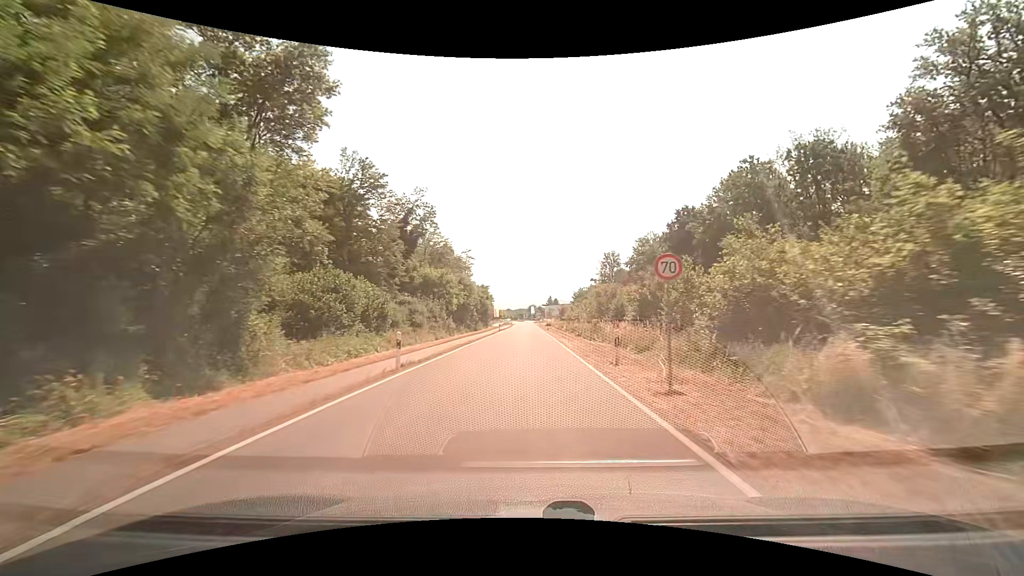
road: tertiary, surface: asphalt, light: Day
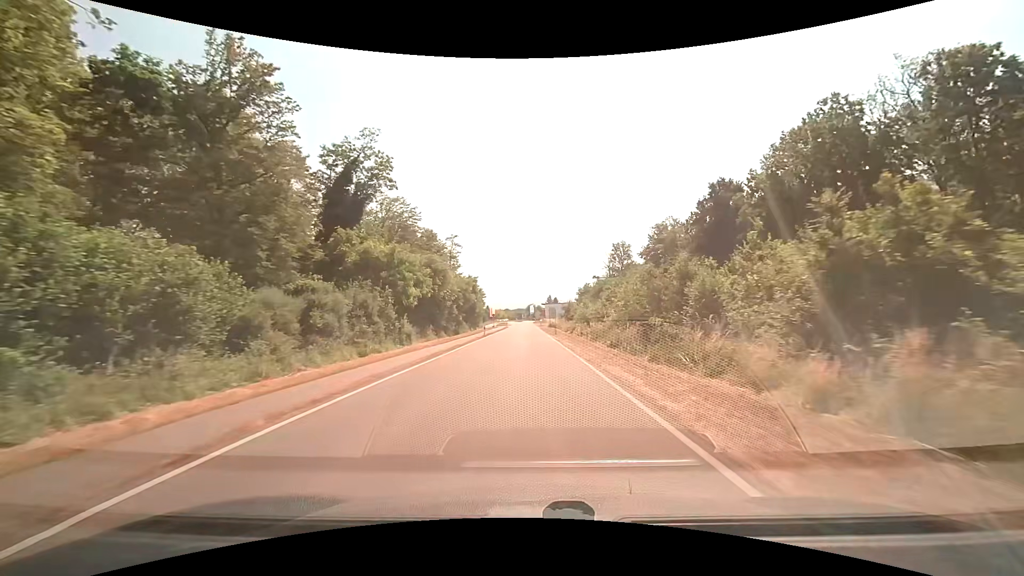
(-0.1, +20.4) m; 0°
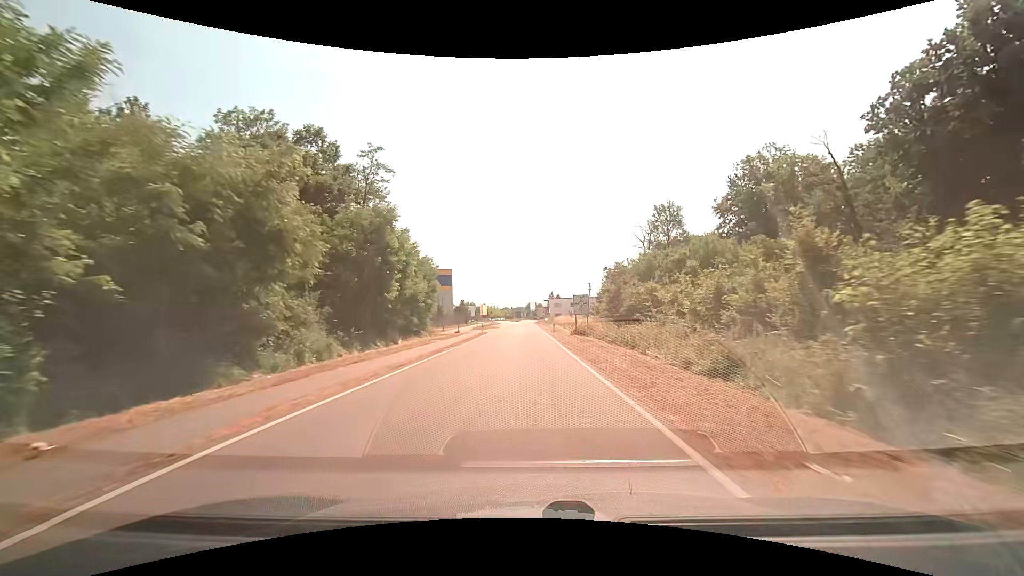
(-0.1, +49.9) m; 0°
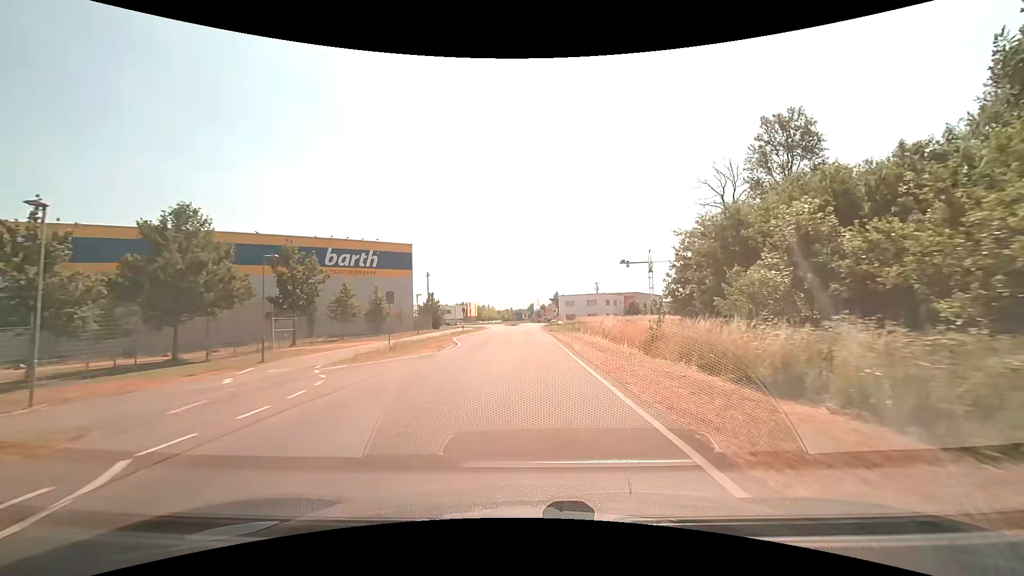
(-0.1, +45.8) m; 0°
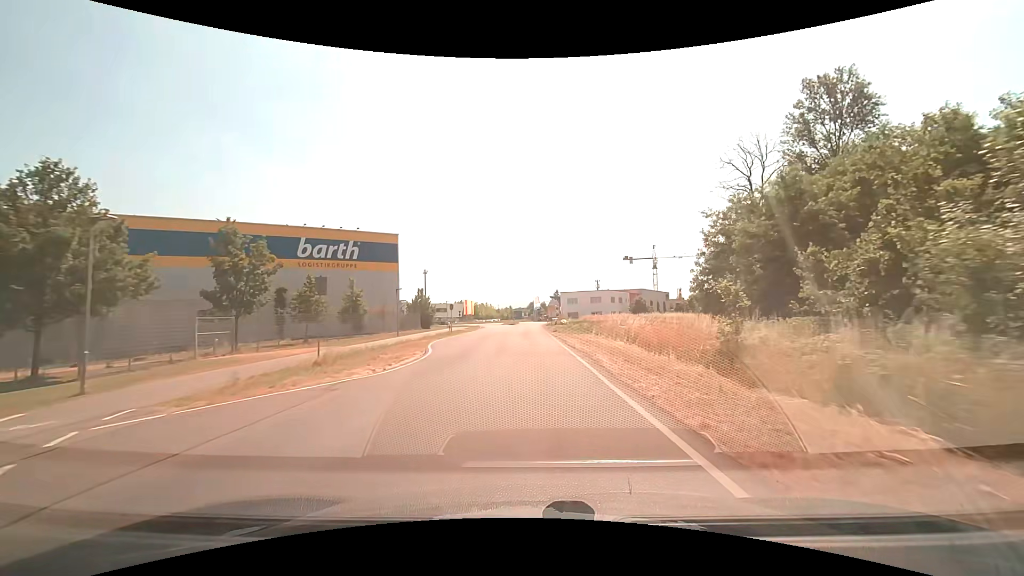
(0.0, +8.5) m; 0°
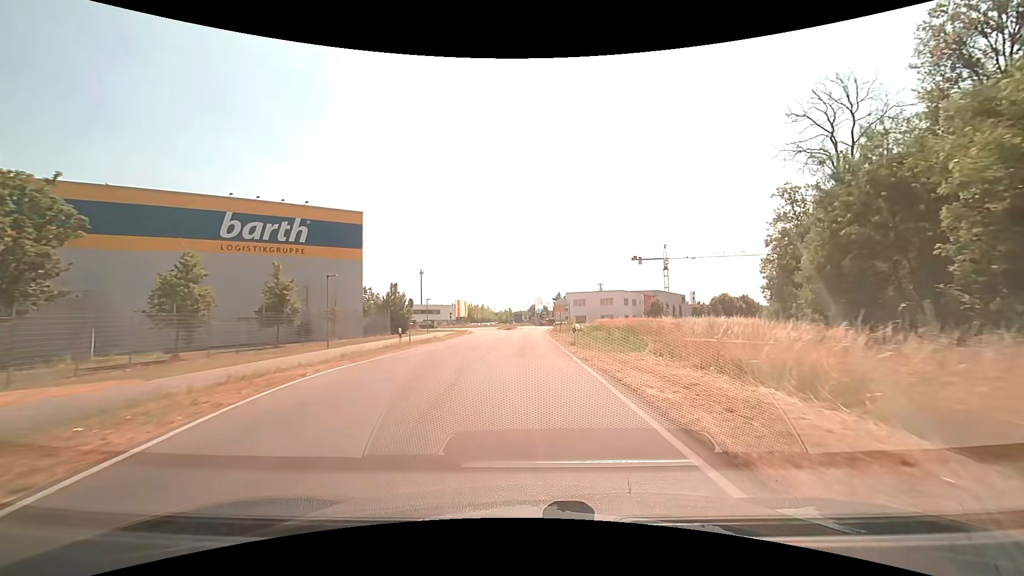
(0.0, +16.4) m; 0°
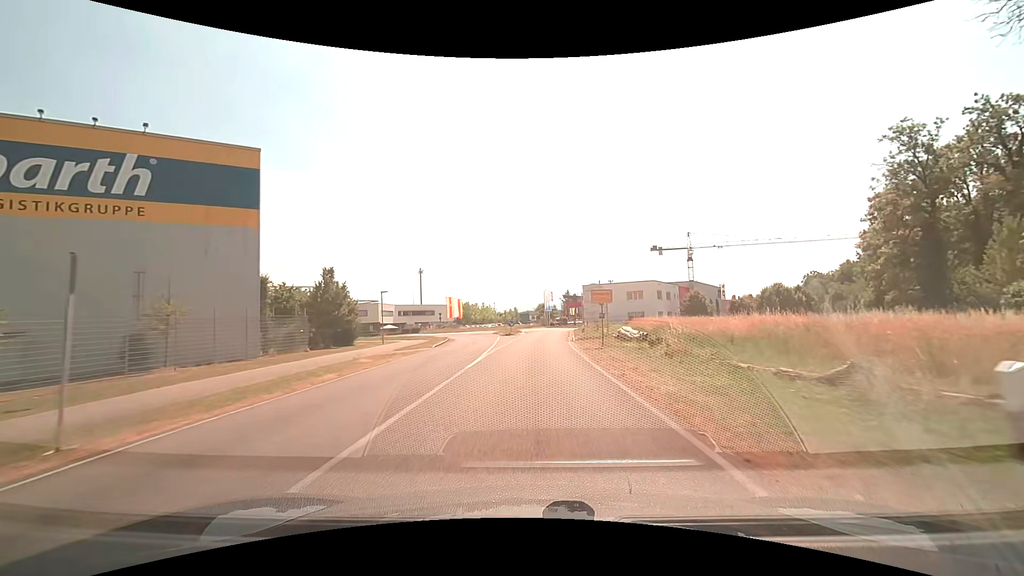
(-0.2, +22.8) m; -1°
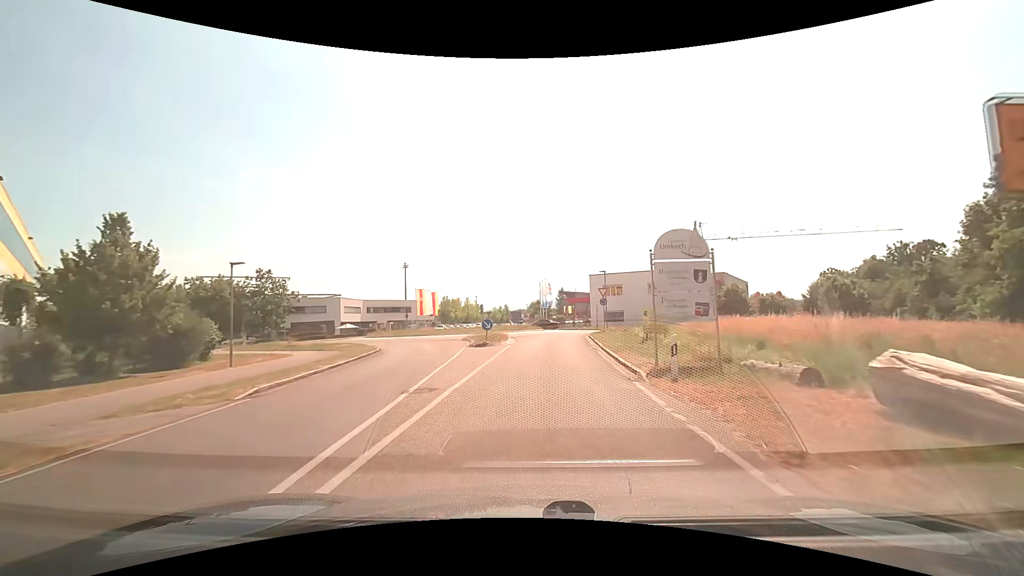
(-0.1, +20.6) m; +1°
